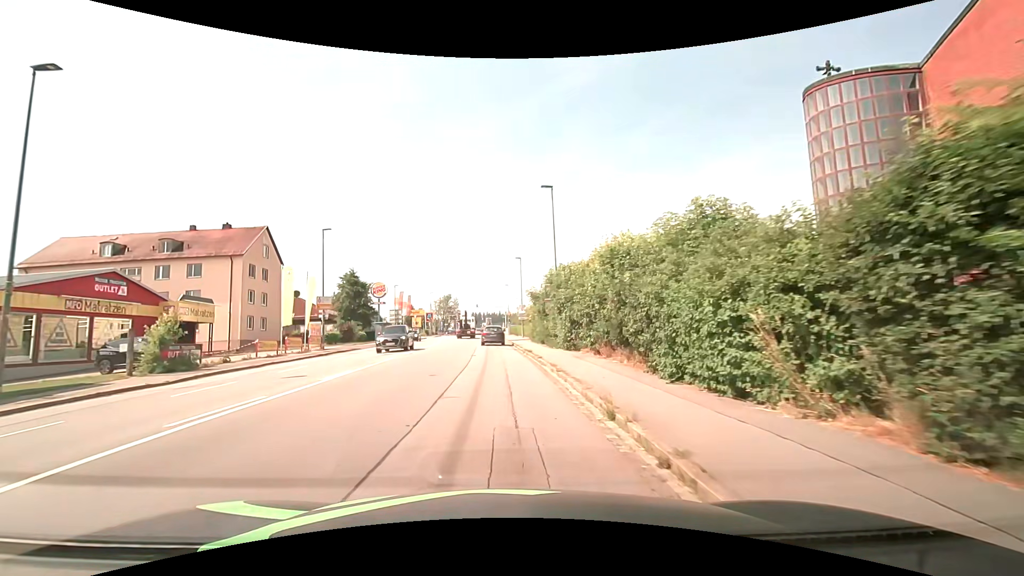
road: tertiary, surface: asphalt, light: Day
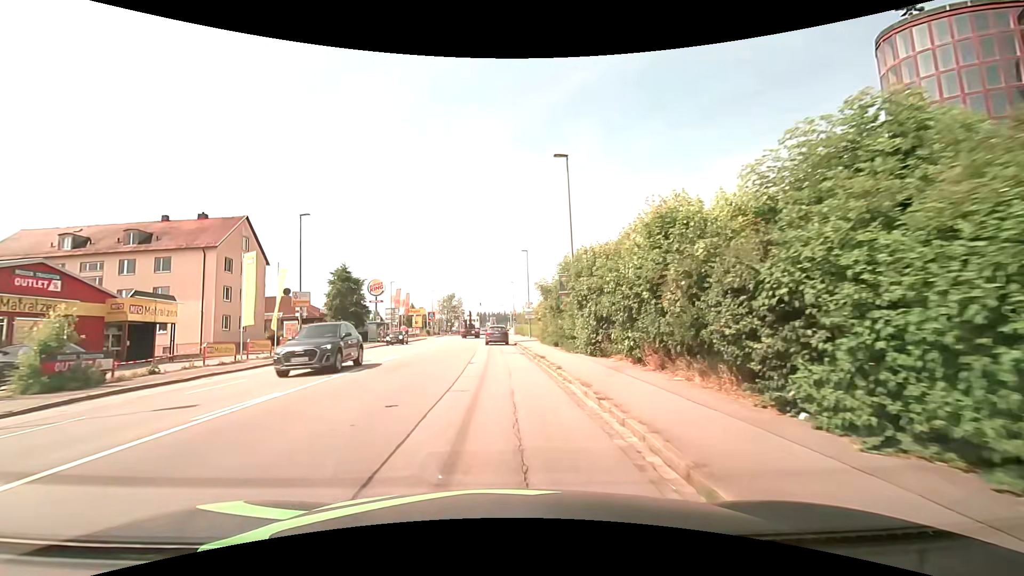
(0.0, +5.8) m; -1°
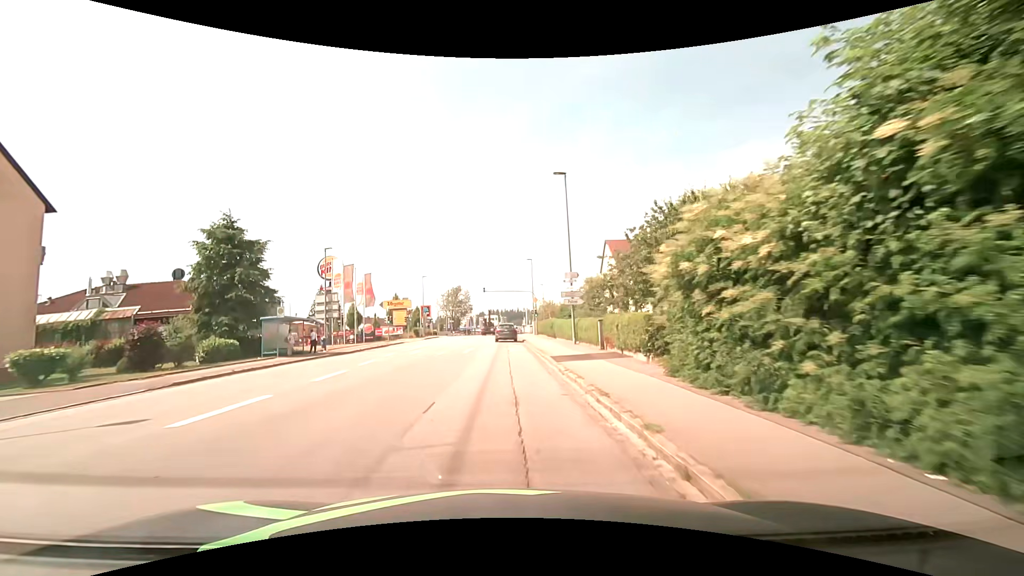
(-0.2, +29.0) m; -2°
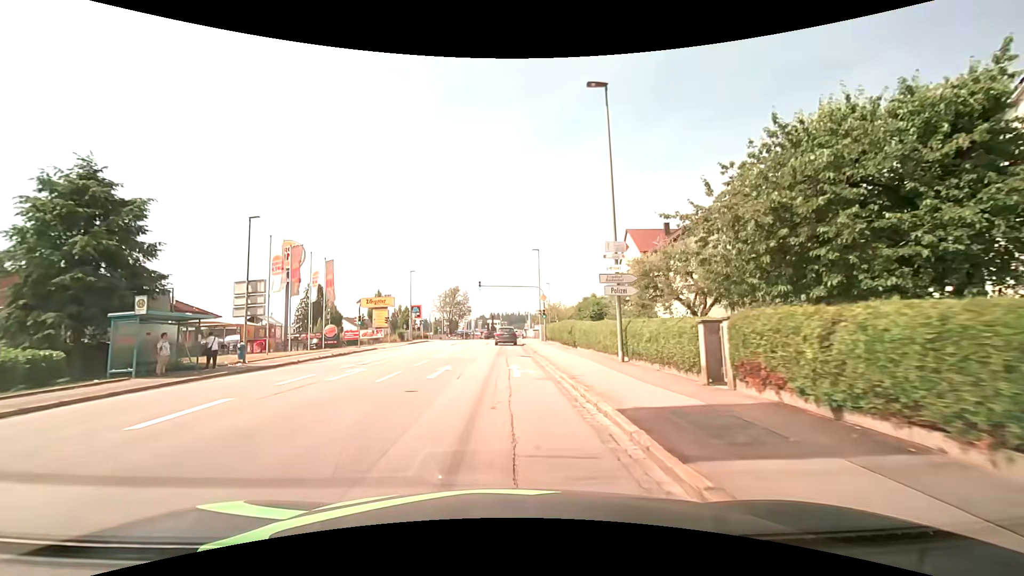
(+0.2, +12.1) m; +1°
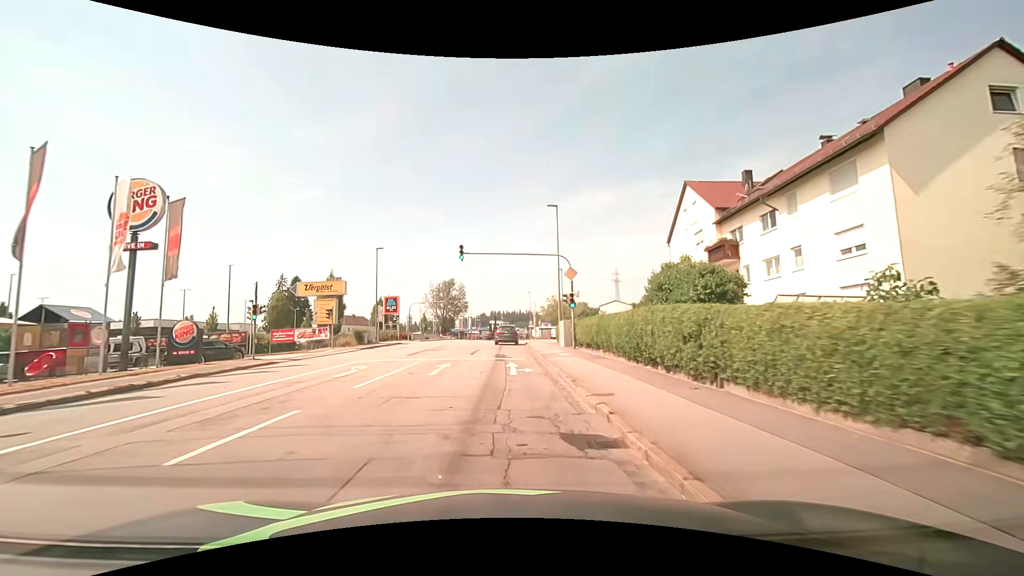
(0.0, +19.9) m; 0°
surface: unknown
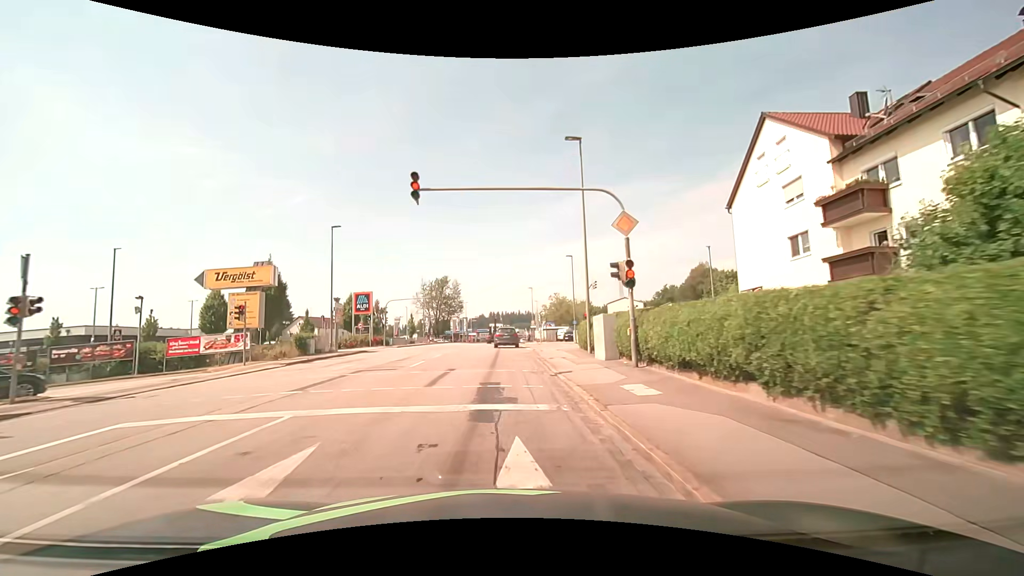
(0.0, +13.2) m; 0°
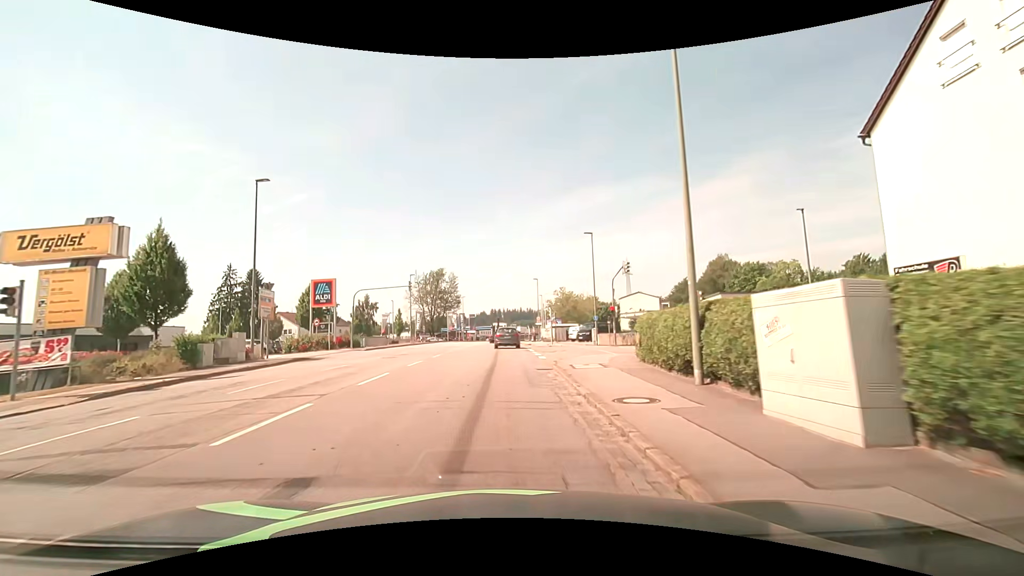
(0.0, +12.5) m; 0°
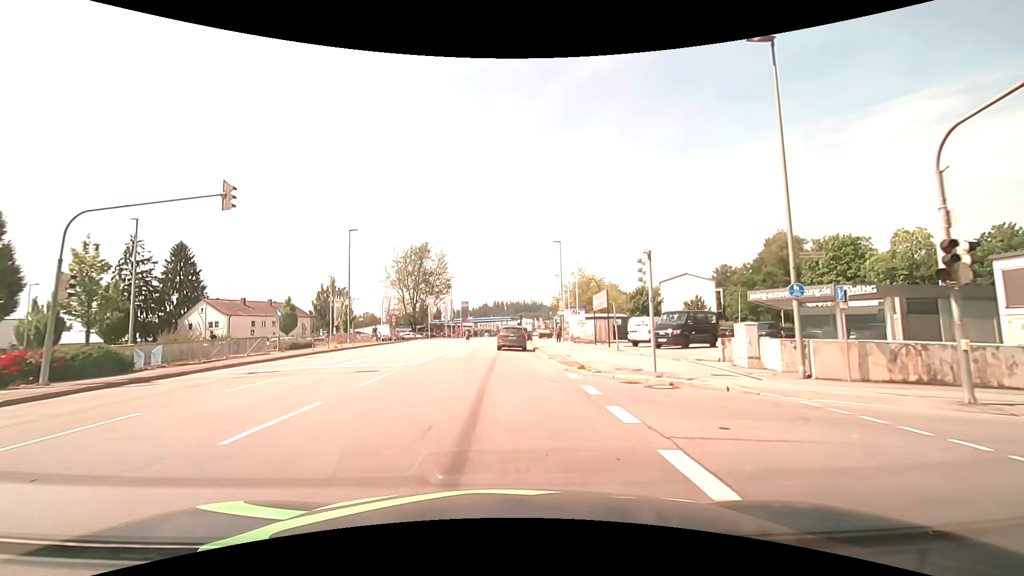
(-0.4, +30.2) m; -1°
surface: asphalt
(0, +10) (0, +20) (0, +30) (0, +40) (+1, +50) (+2, +60) (+2, +70) (+4, +80) (+5, +90) (+7, +100) m
